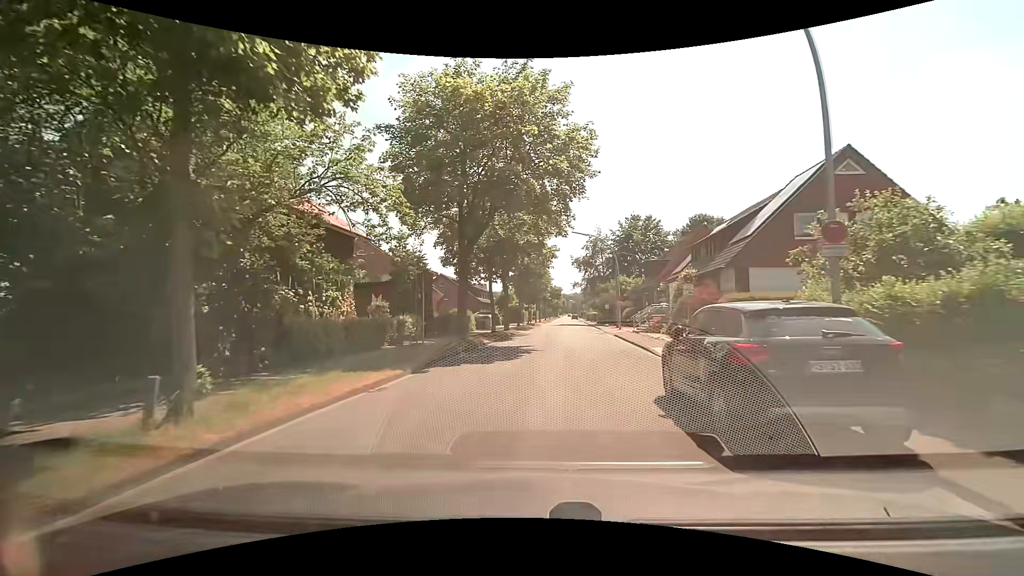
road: secondary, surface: asphalt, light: Day
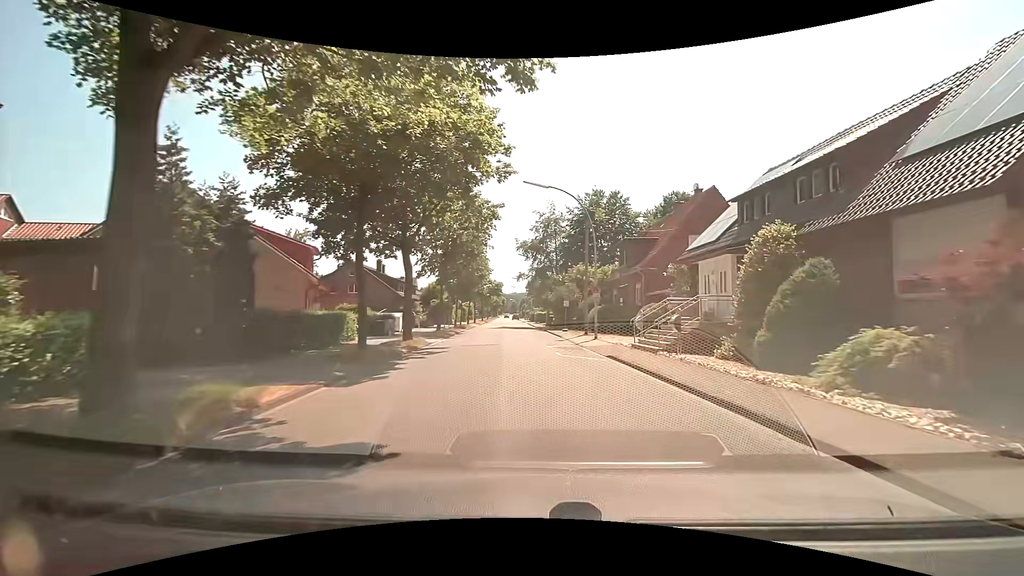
(+0.6, +17.2) m; +8°
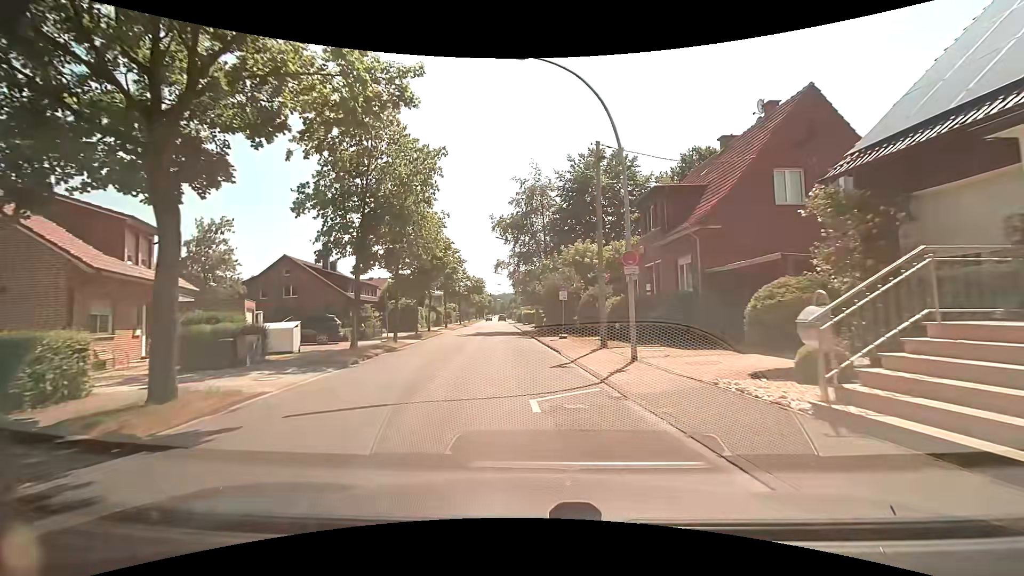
(+0.4, +14.3) m; +1°
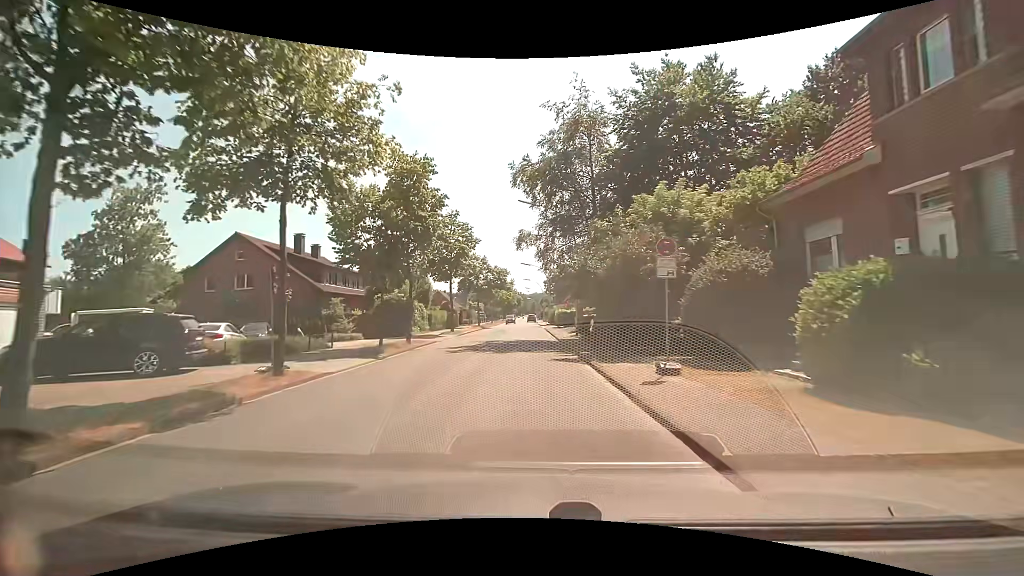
(-0.6, +15.5) m; -3°
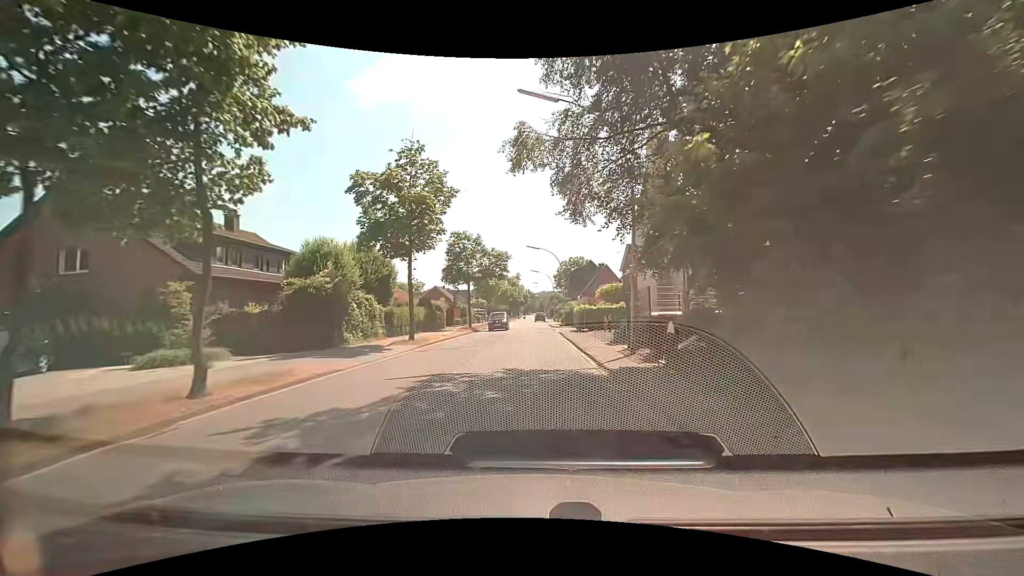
(-0.2, +16.2) m; -1°
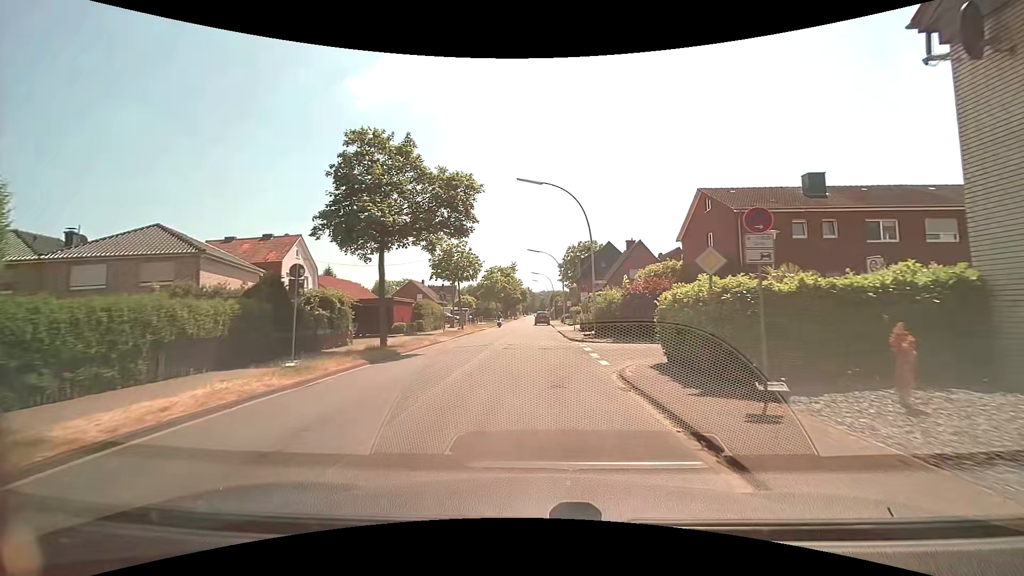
(+0.1, +27.5) m; -1°
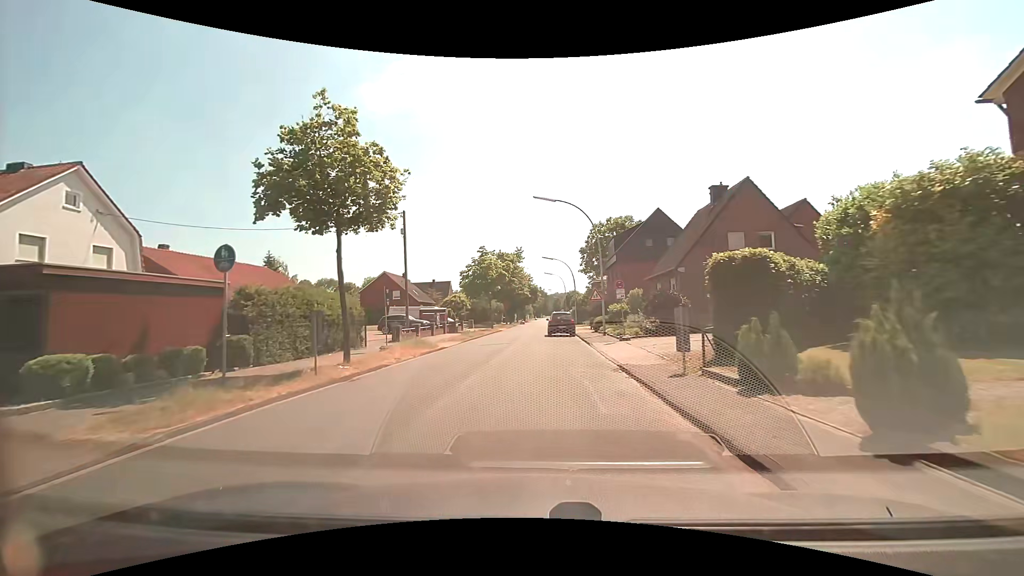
(+0.3, +26.8) m; -1°
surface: paved
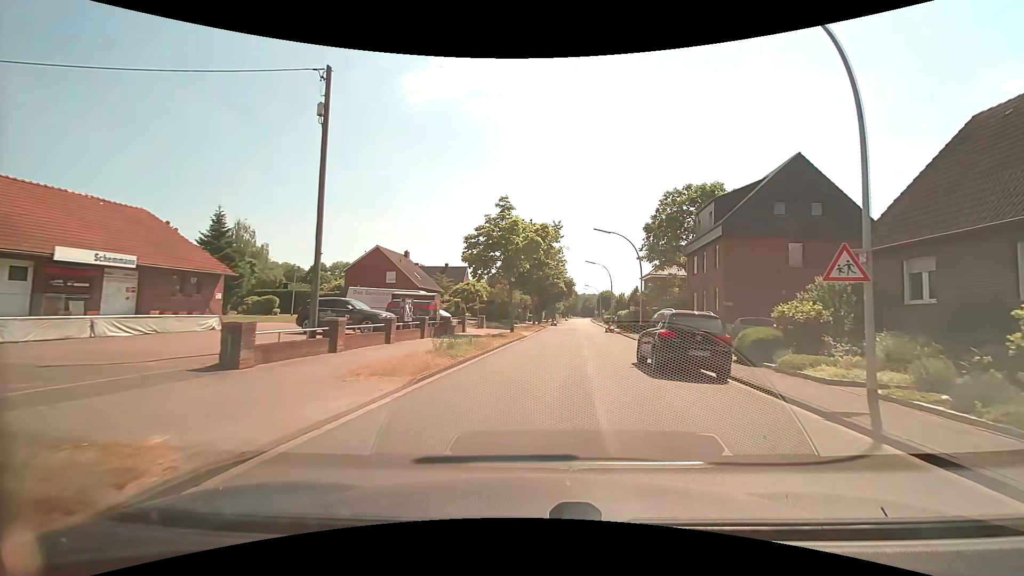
(-1.4, +20.9) m; -3°
(0, +10) (+1, +20) (+3, +30) (+4, +40) (+5, +50) (+6, +60) (+7, +70) (+8, +80) (+9, +89) (+10, +99) m
